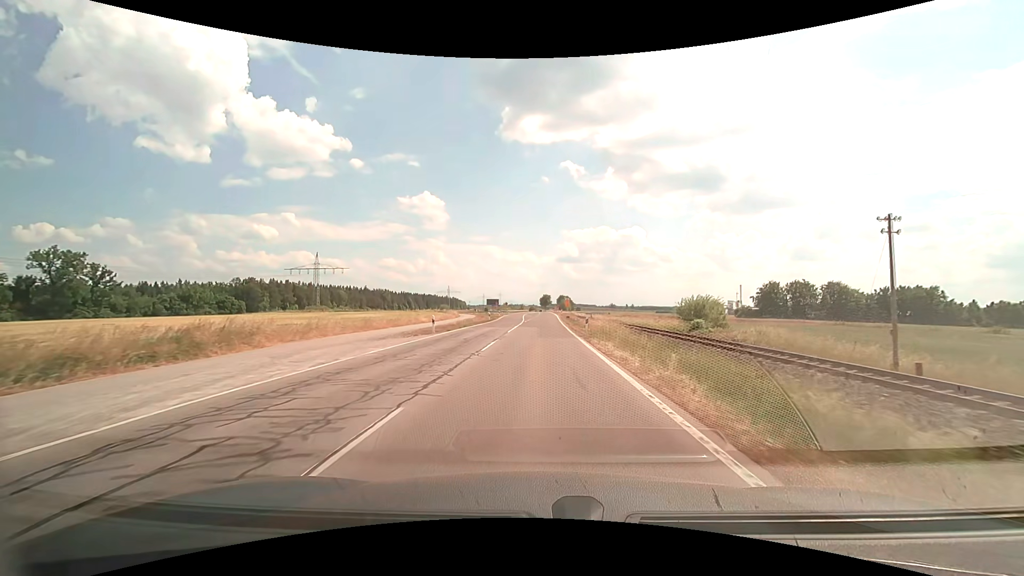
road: secondary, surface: asphalt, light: Day
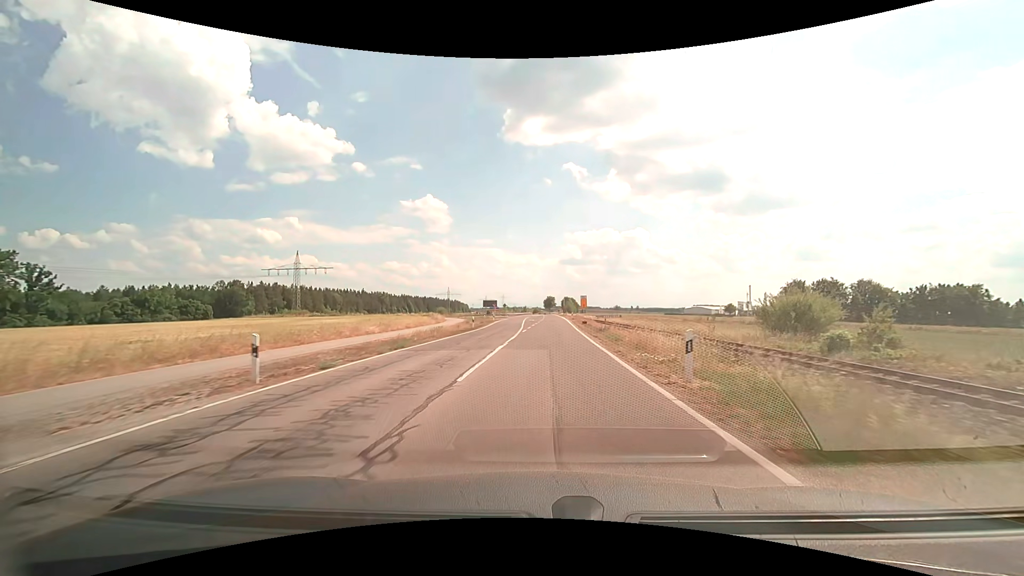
(-0.1, +18.5) m; -1°
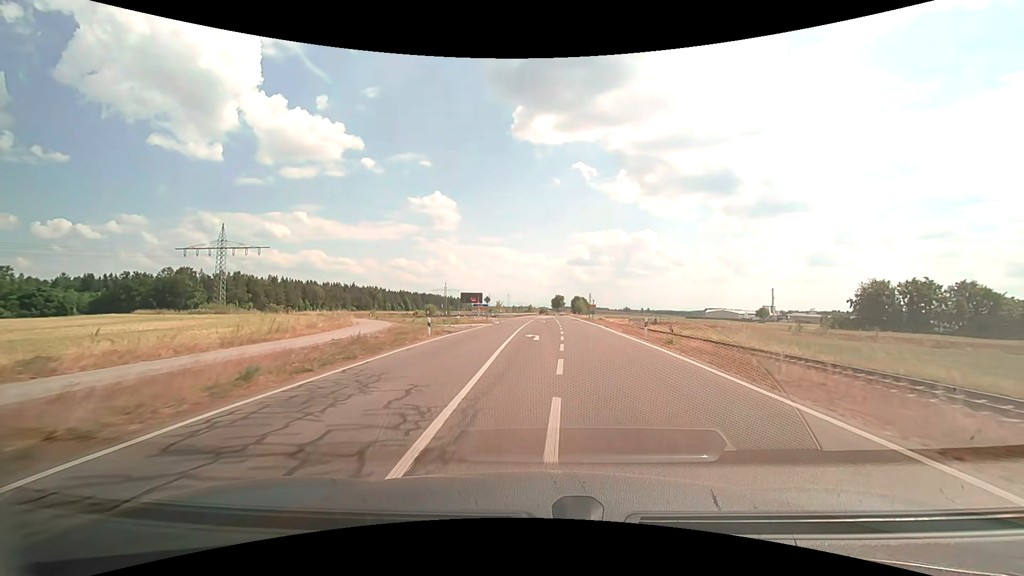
(-0.2, +45.4) m; -1°
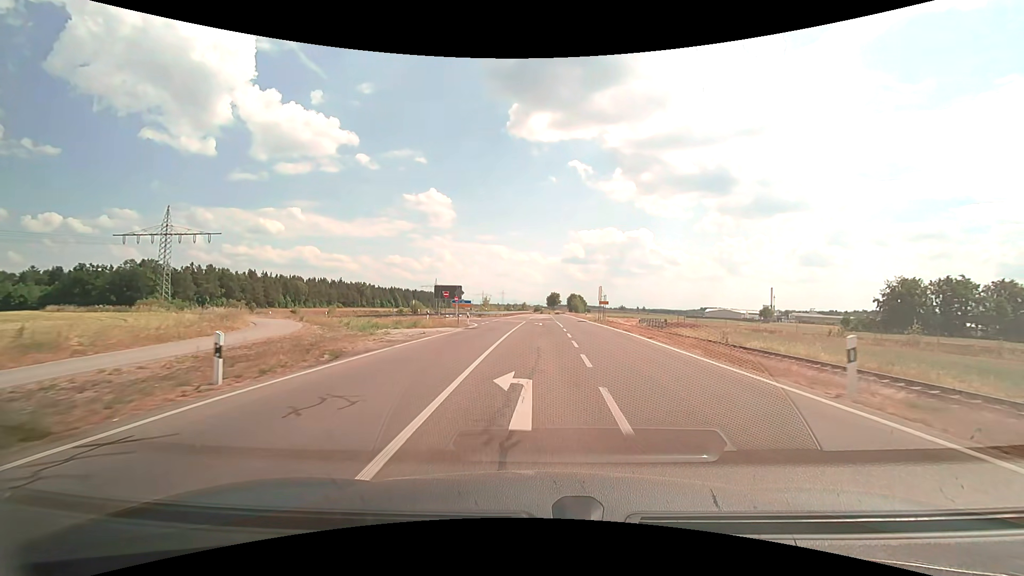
(0.0, +16.9) m; 0°
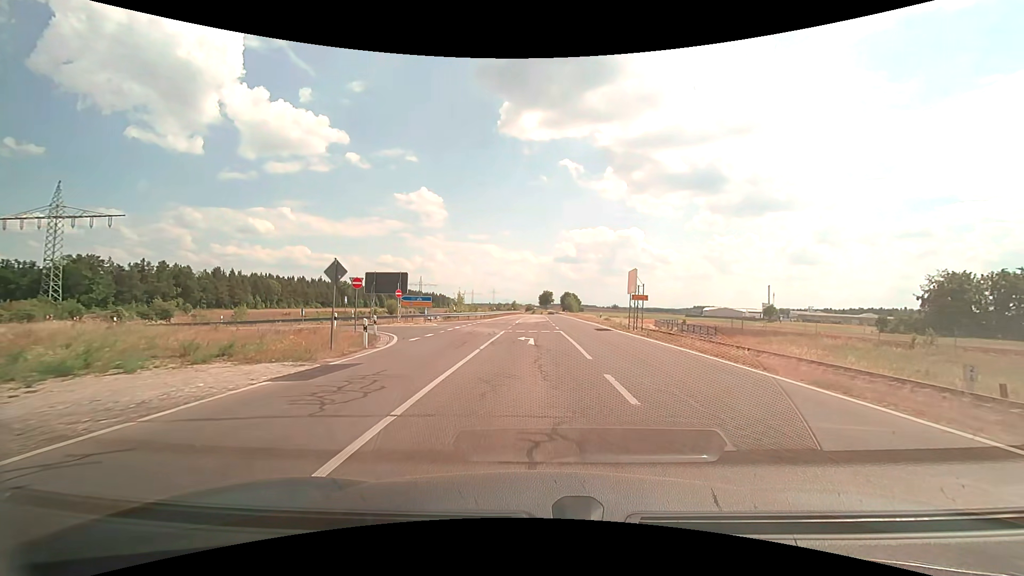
(+0.2, +22.3) m; +1°
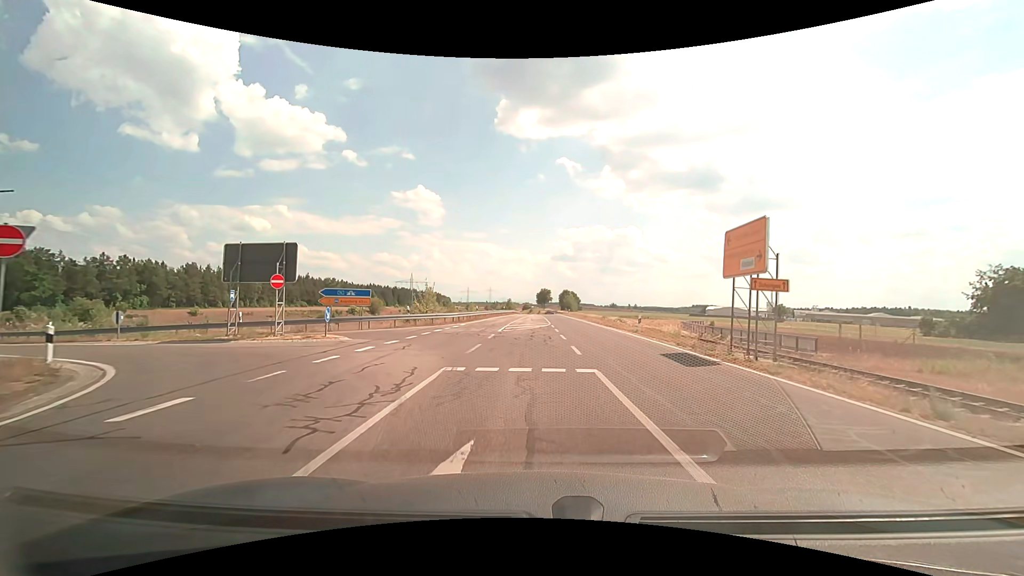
(+0.1, +17.5) m; 0°
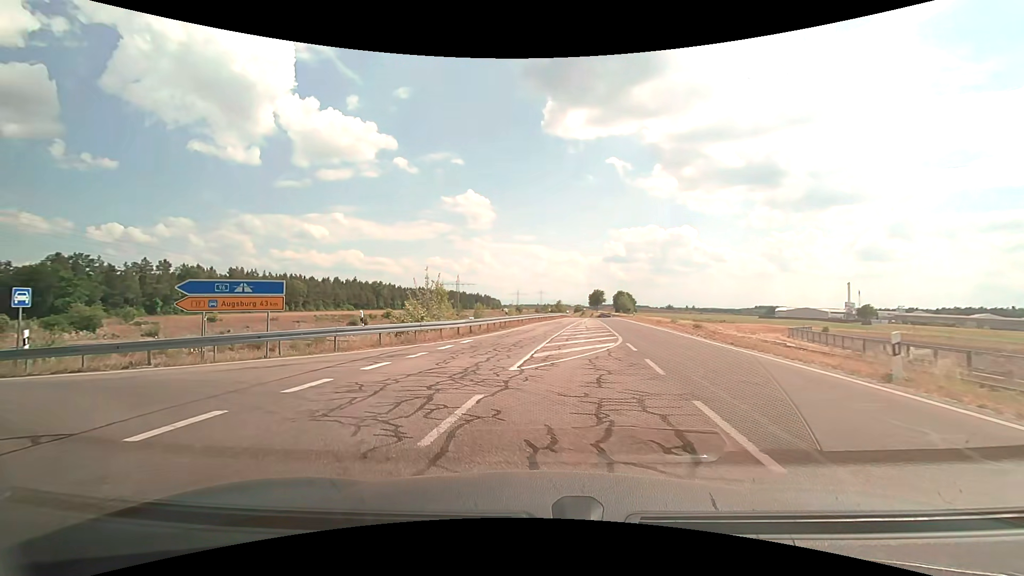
(-0.1, +15.8) m; -6°
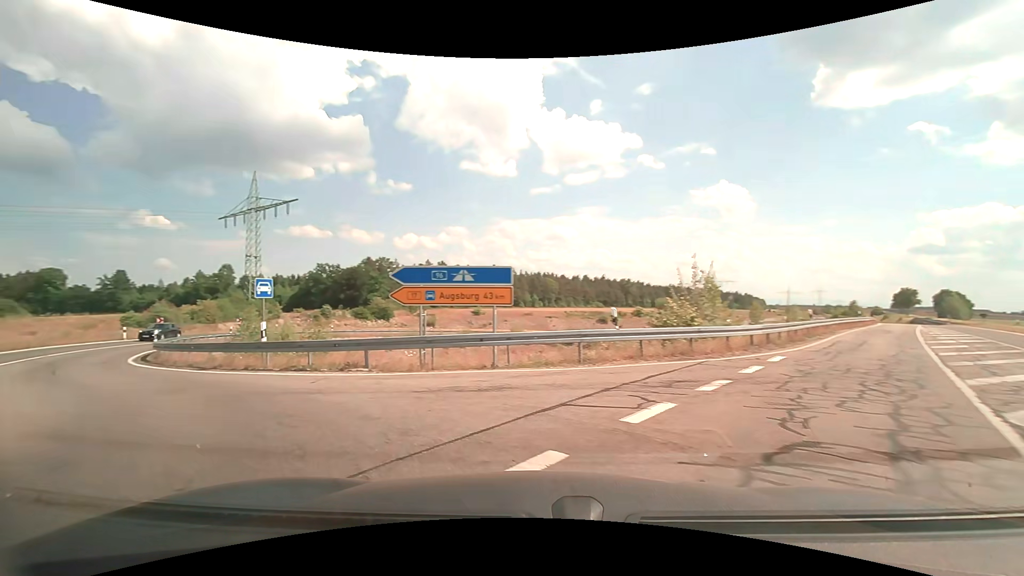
(-1.2, +5.9) m; -28°
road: trunk_link
(-4, +9) (-12, +15) (-19, +22) (-25, +30) (-29, +39) (-30, +49) (-30, +59) (-29, +69) (-26, +78) (-22, +87) m
